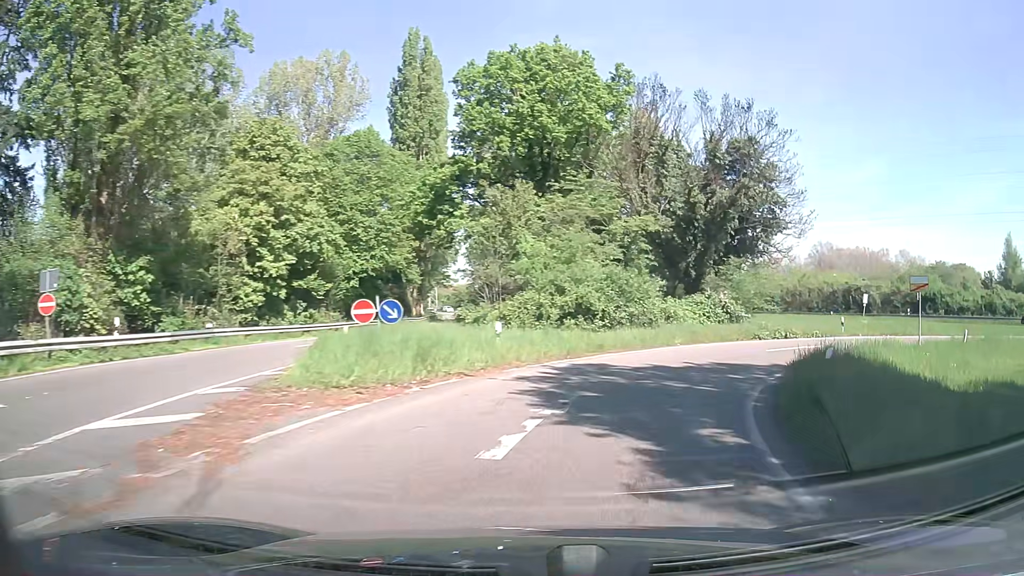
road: trunk_link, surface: asphalt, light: Day
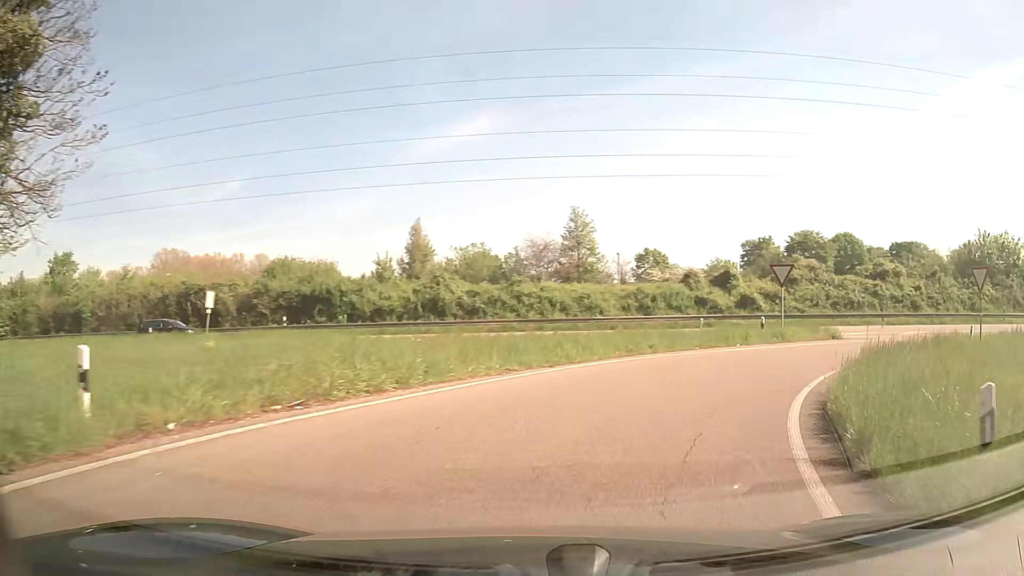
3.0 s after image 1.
(+13.4, +25.9) m; +56°
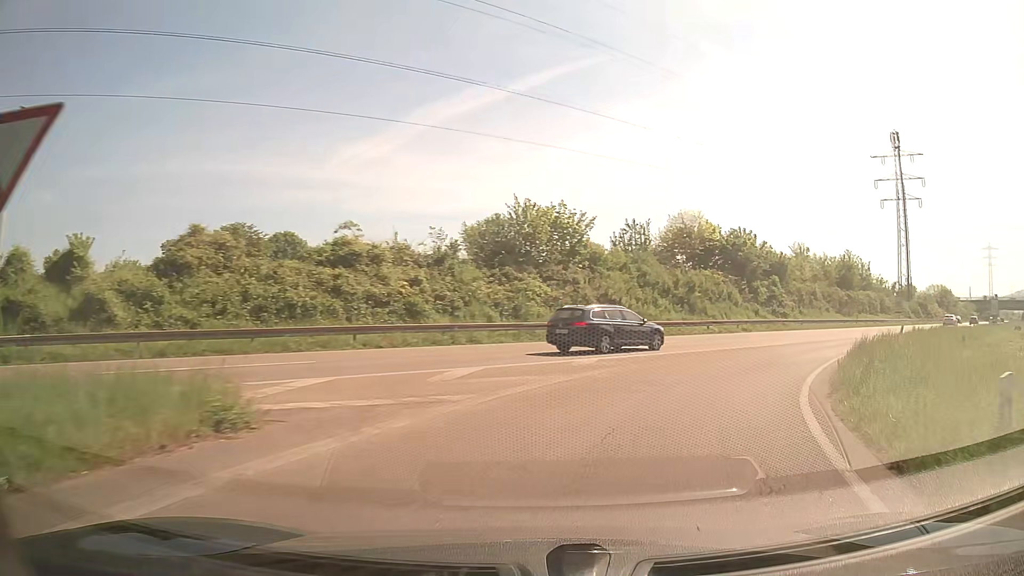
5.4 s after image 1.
(+9.6, +21.2) m; +48°
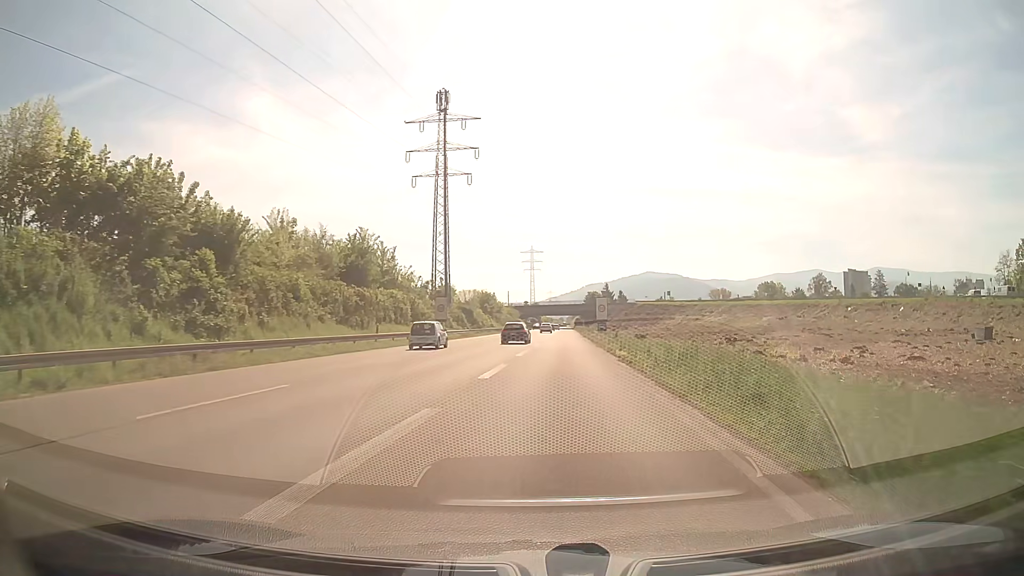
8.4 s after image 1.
(+13.9, +29.3) m; +42°
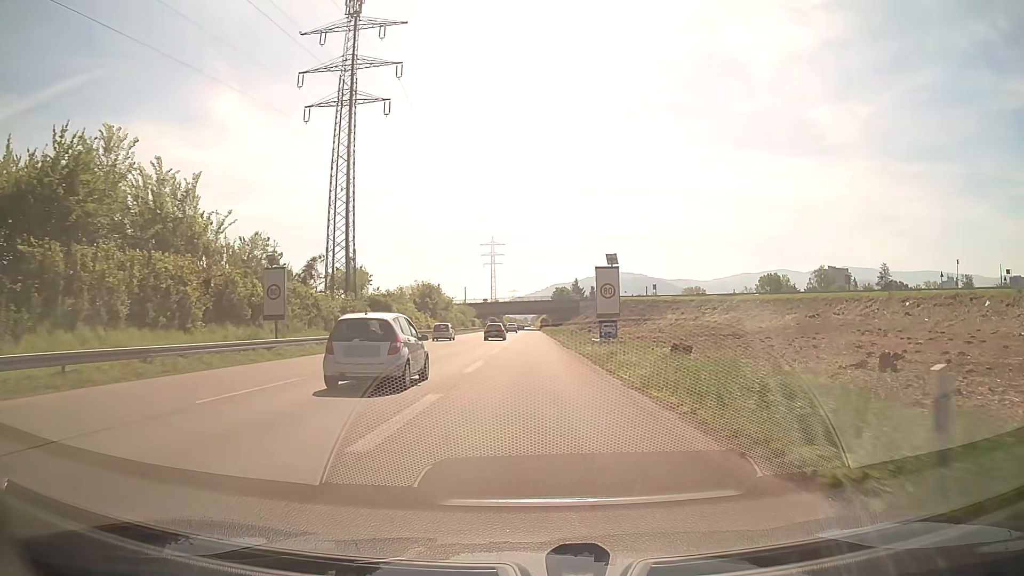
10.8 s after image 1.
(+1.8, +34.0) m; +3°
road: trunk
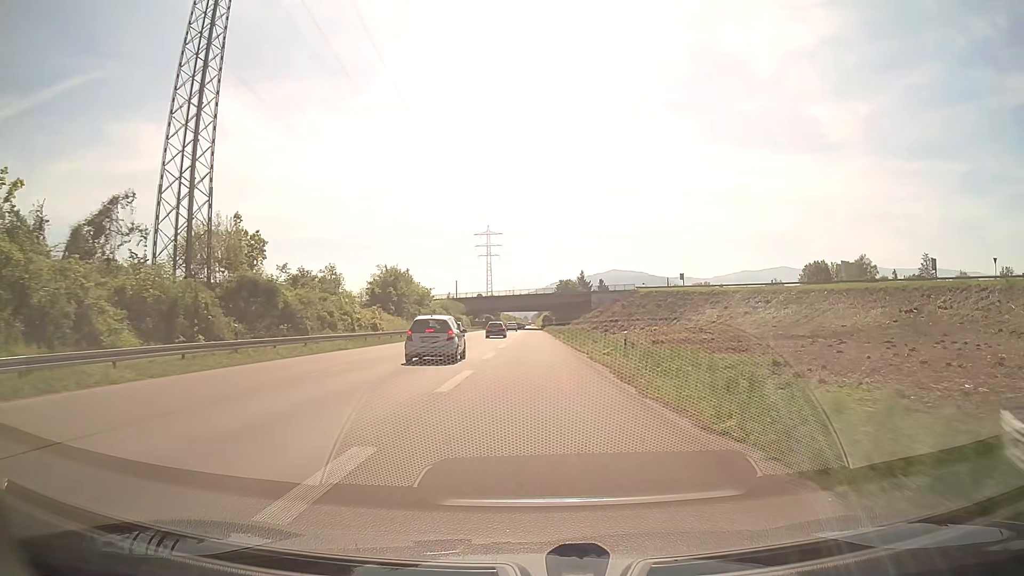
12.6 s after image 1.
(0.0, +30.3) m; 0°
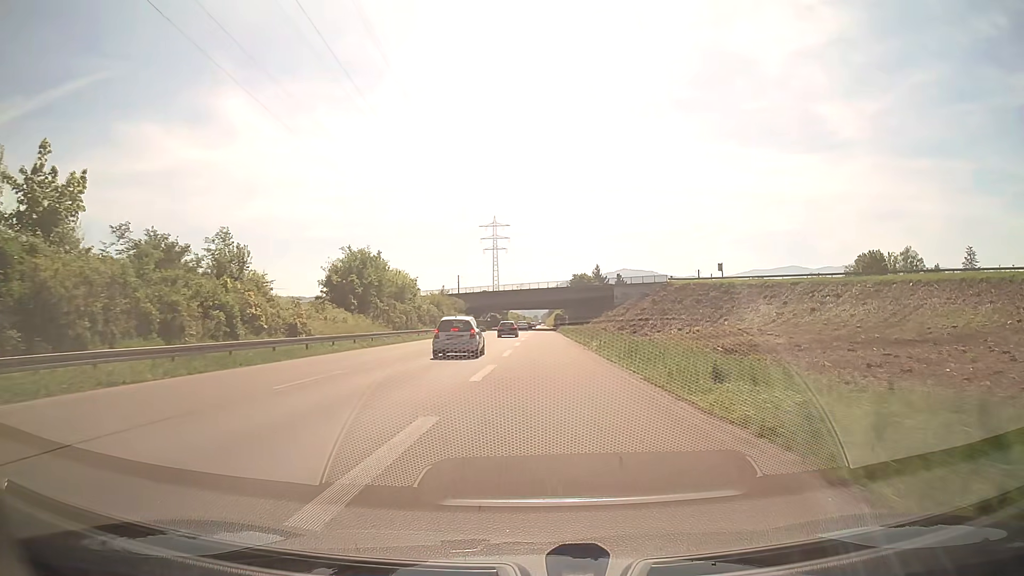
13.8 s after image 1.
(-0.1, +21.8) m; -1°
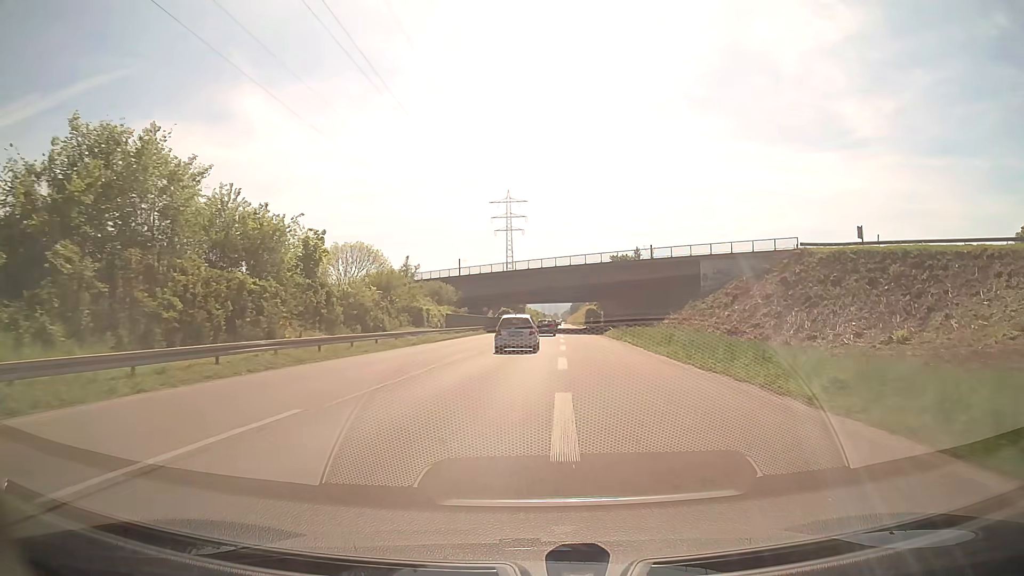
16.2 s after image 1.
(-0.9, +45.5) m; -2°
(0, +10) (0, +20) (0, +30) (0, +40) (+1, +50) (+1, +60) (+1, +70) (+2, +80) (+2, +90) (+2, +100) m
